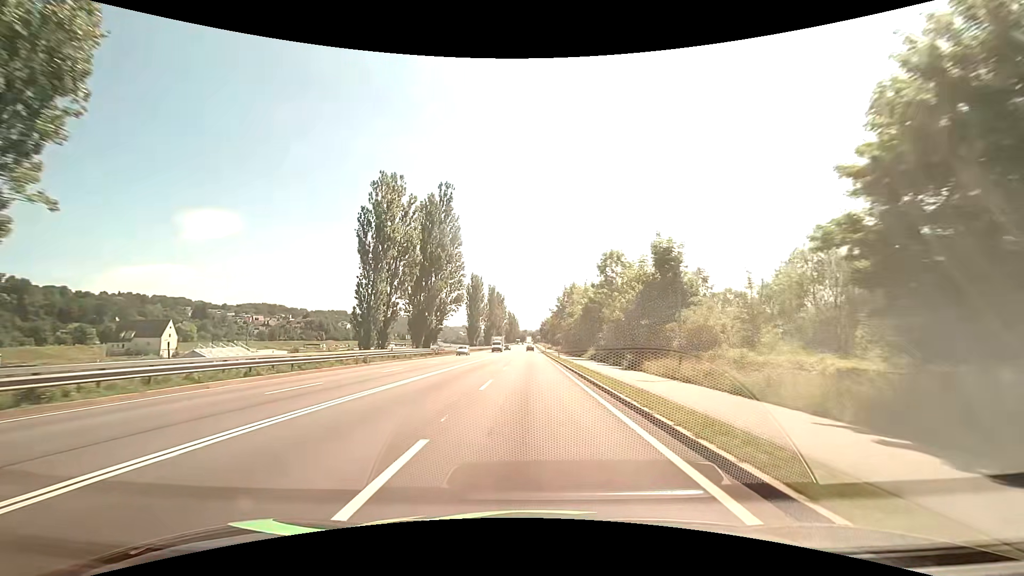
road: primary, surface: asphalt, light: Day
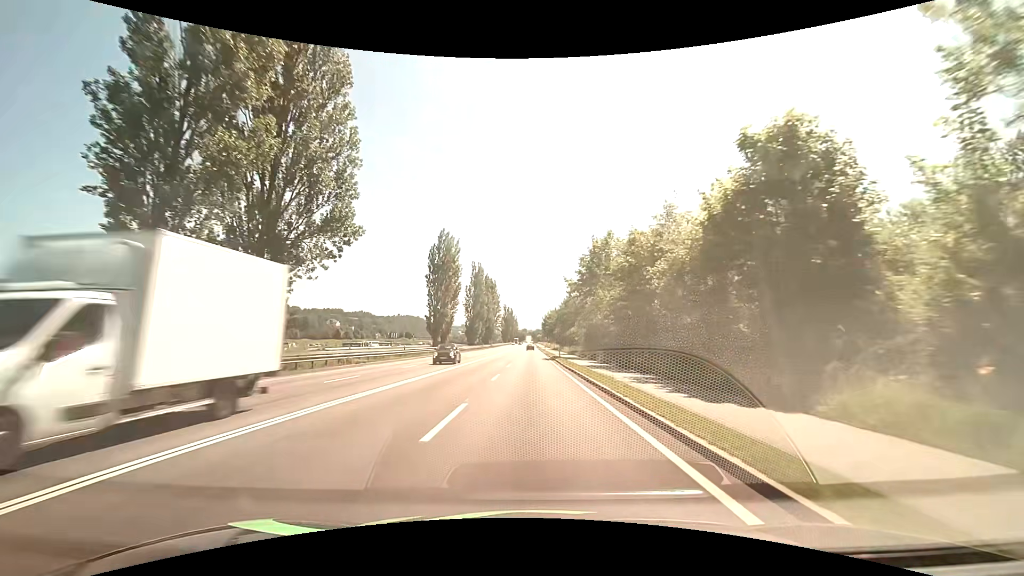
(-0.1, +43.9) m; 0°
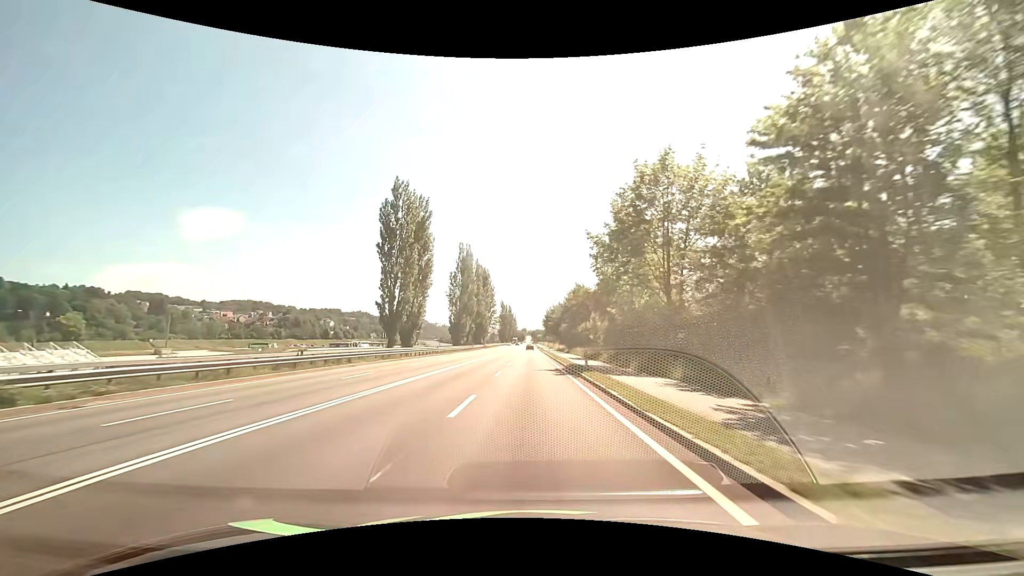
(-0.1, +22.1) m; 0°
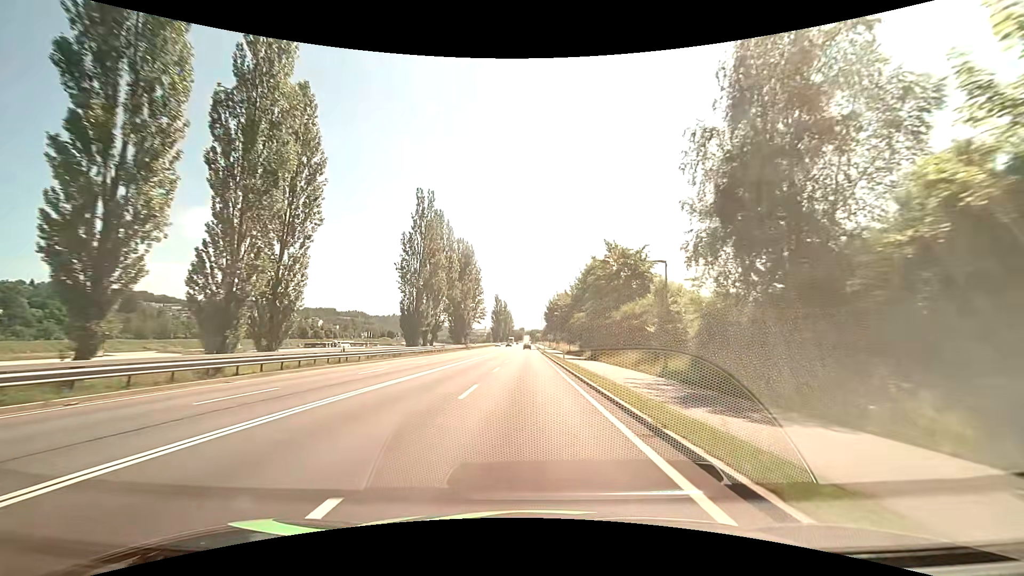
(+0.2, +33.1) m; 0°
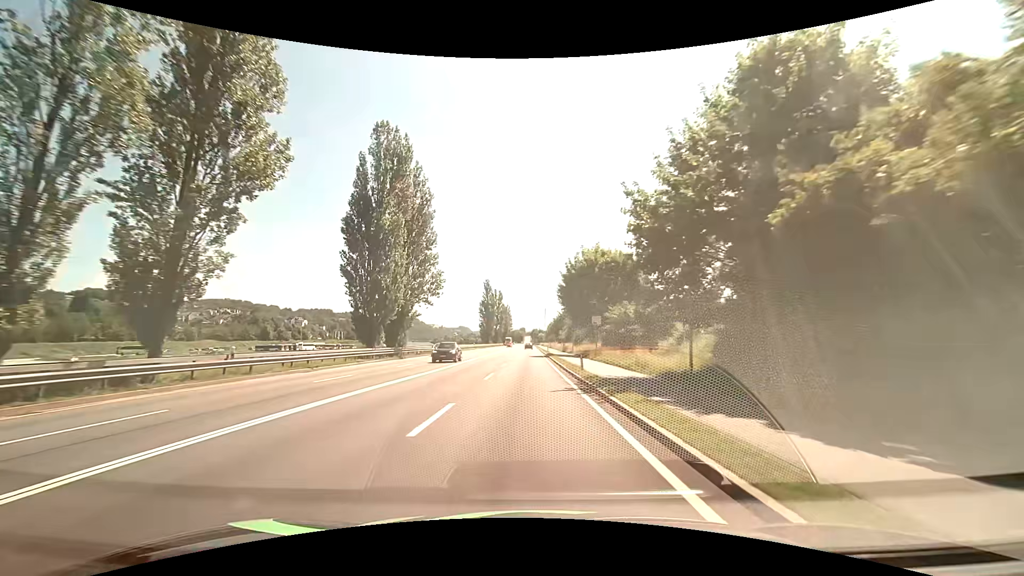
(-0.1, +53.2) m; 0°
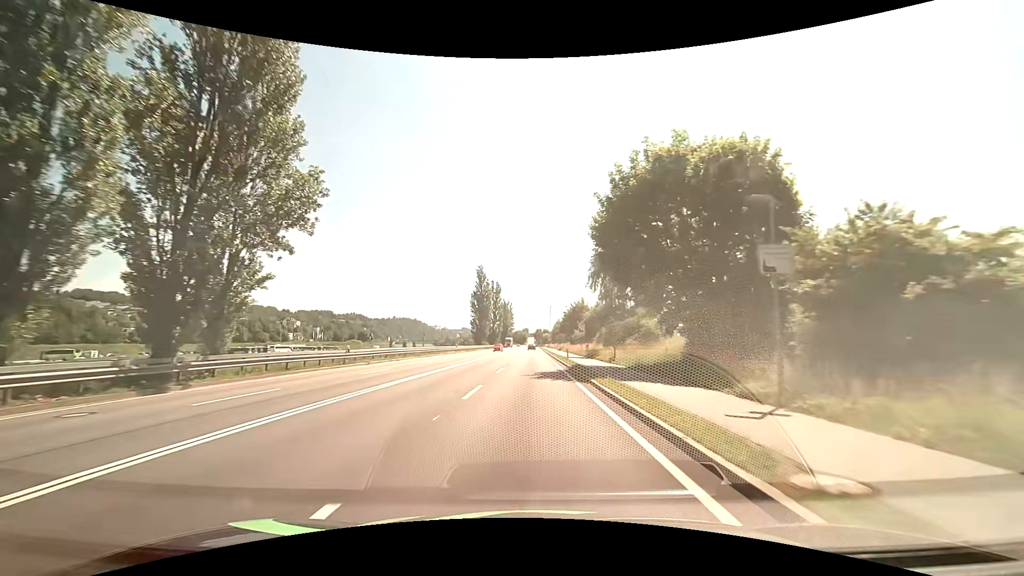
(-0.1, +31.3) m; 0°
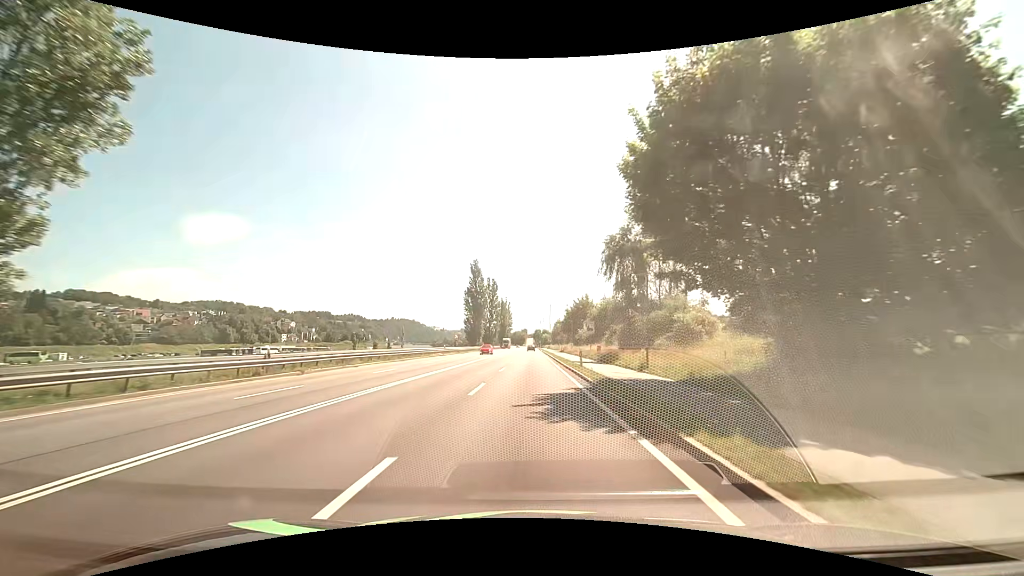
(0.0, +10.3) m; 0°
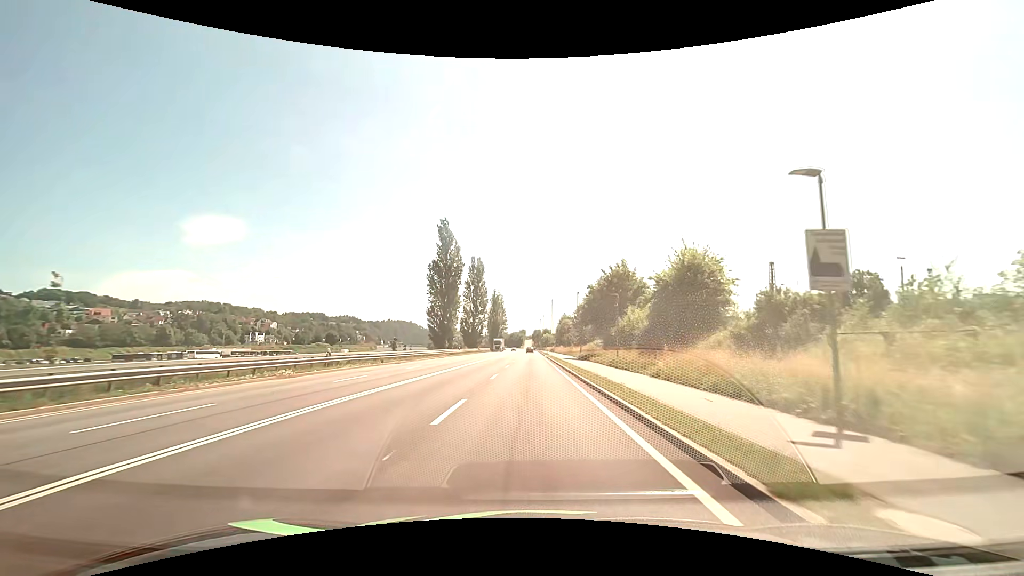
(+0.2, +40.8) m; 0°
(0, +10) (0, +20) (0, +30) (0, +40) (0, +50) (0, +60) (0, +70) (0, +80) (0, +90) (0, +100) m
